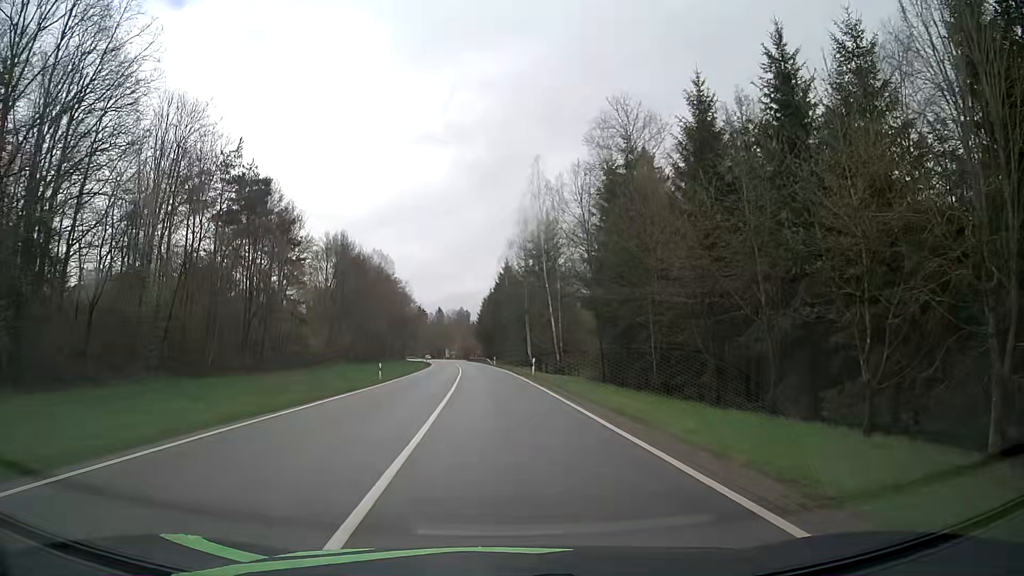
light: Day
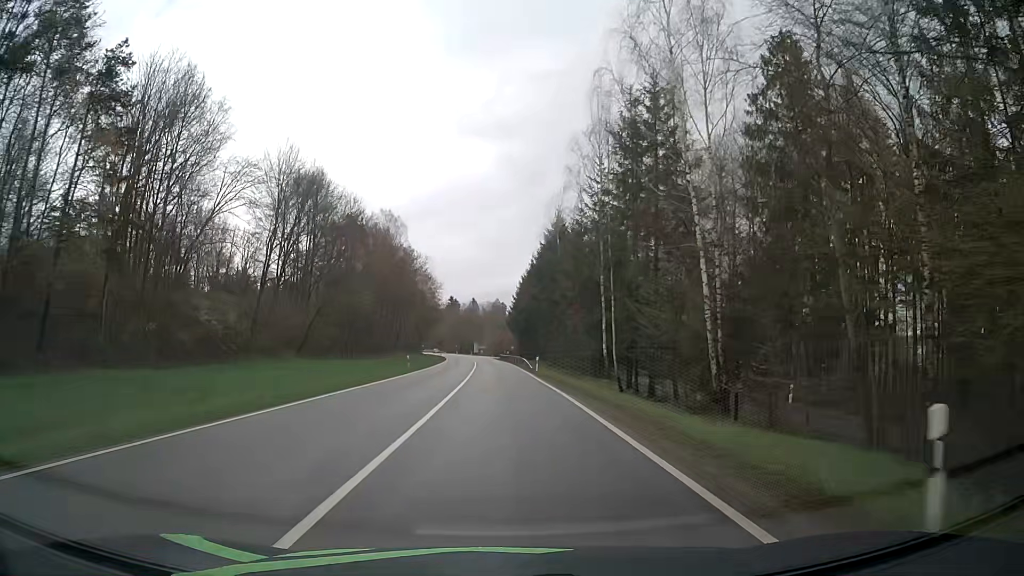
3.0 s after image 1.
(-1.1, +36.8) m; -3°
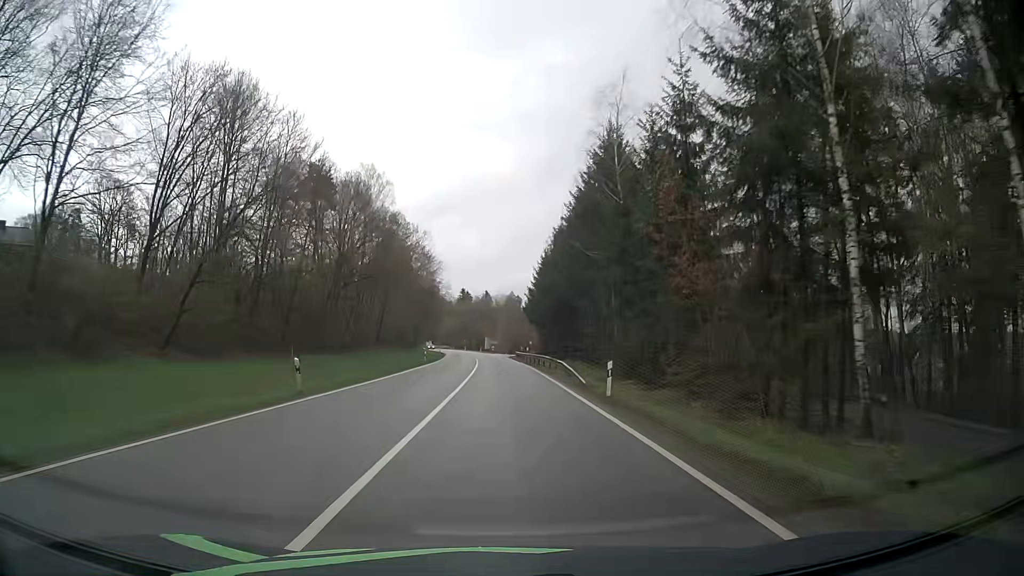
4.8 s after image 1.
(-0.3, +28.4) m; -1°
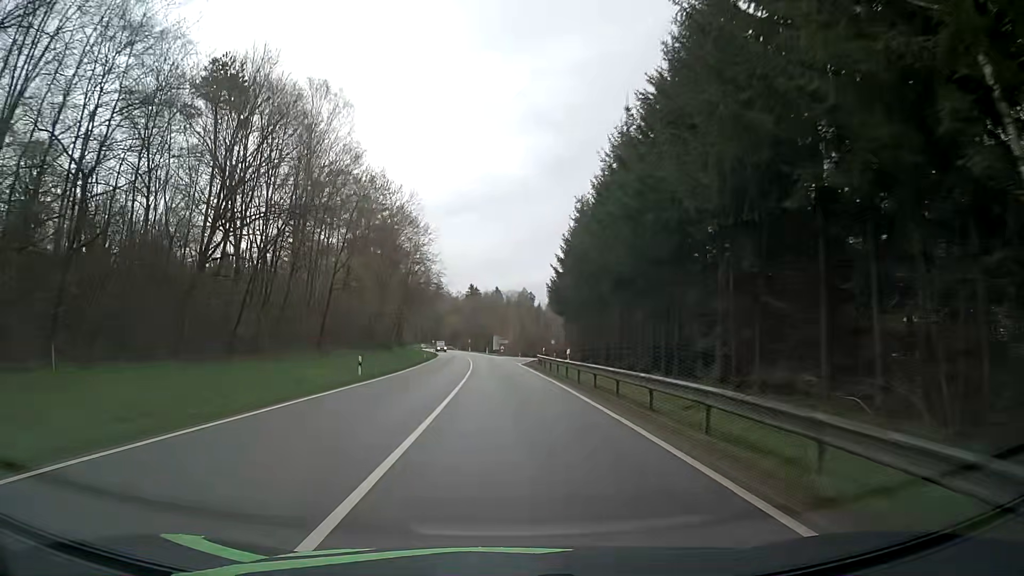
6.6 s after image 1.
(-0.3, +31.1) m; -1°
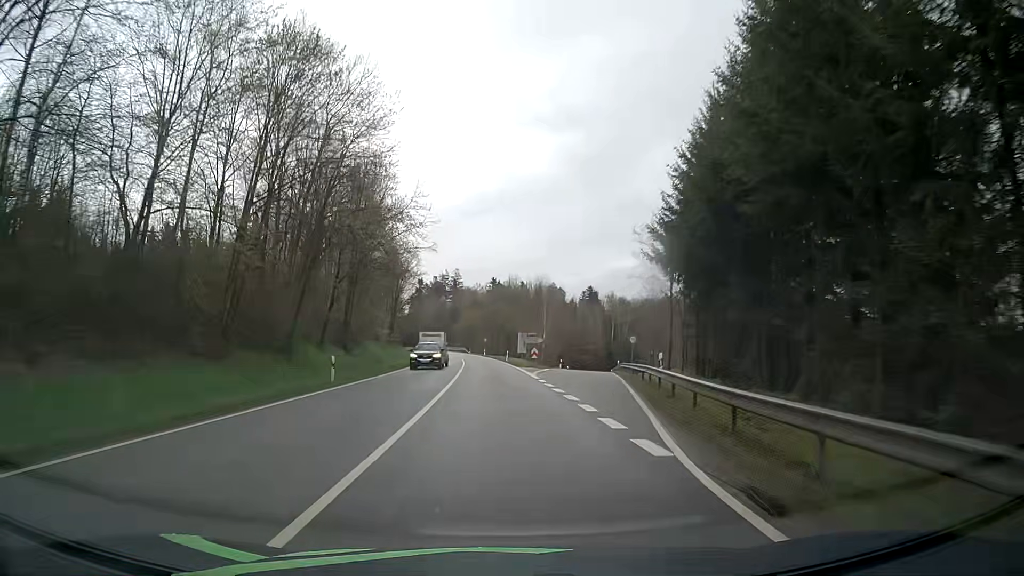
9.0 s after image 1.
(-0.4, +43.9) m; -2°
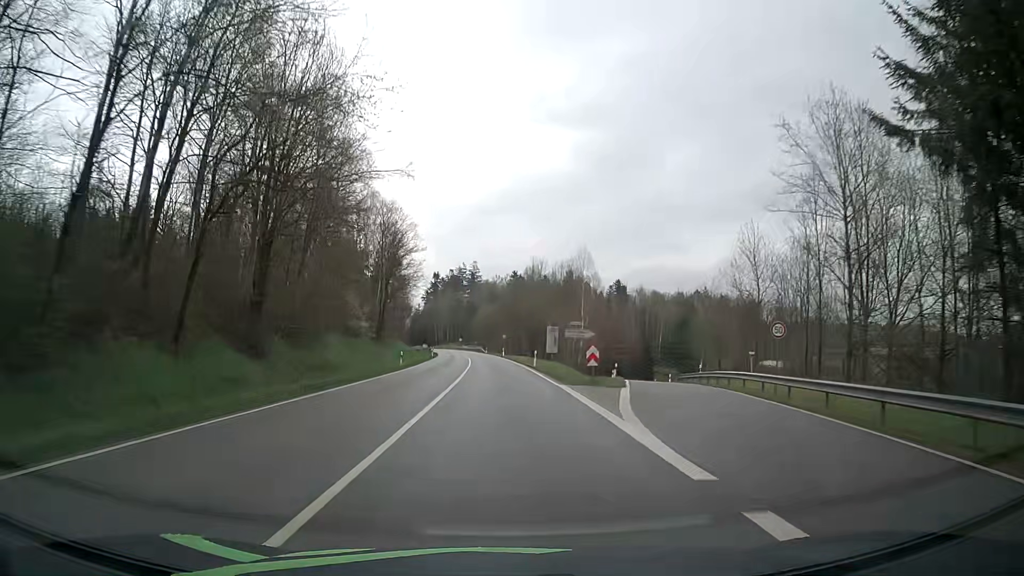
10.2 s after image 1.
(-0.3, +22.8) m; -2°
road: secondary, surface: asphalt
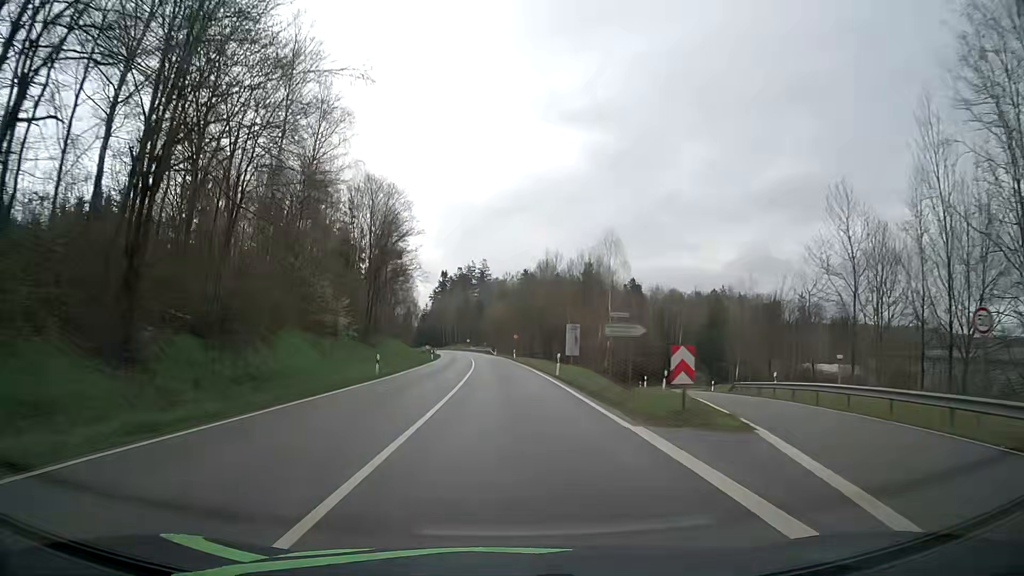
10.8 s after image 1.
(-0.1, +11.6) m; -1°
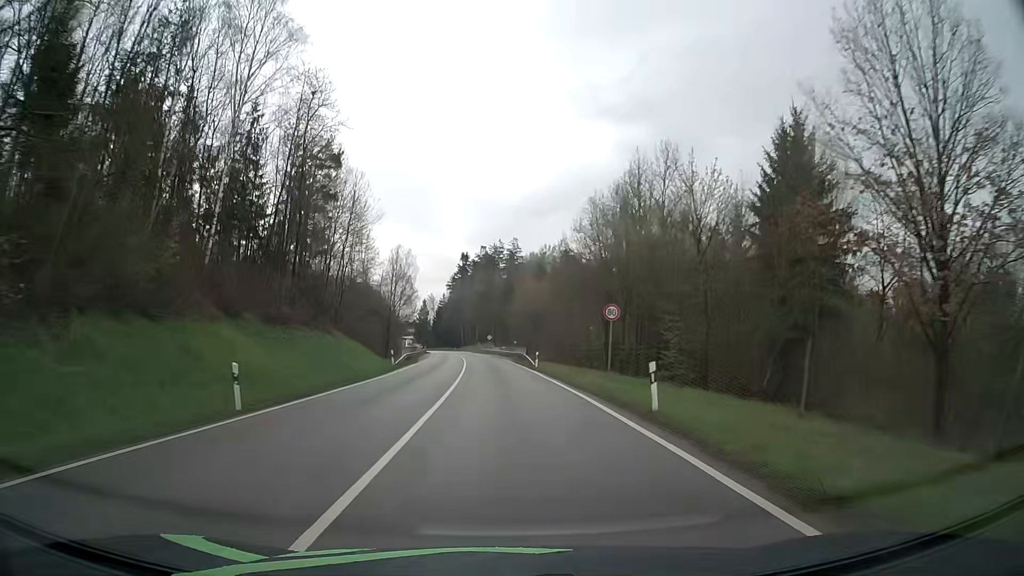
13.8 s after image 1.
(-1.2, +59.1) m; -3°
(0, +10) (0, +20) (-1, +30) (-1, +40) (-1, +50) (-2, +60) (-3, +70) (-4, +80) (-4, +90) (-5, +100) m
